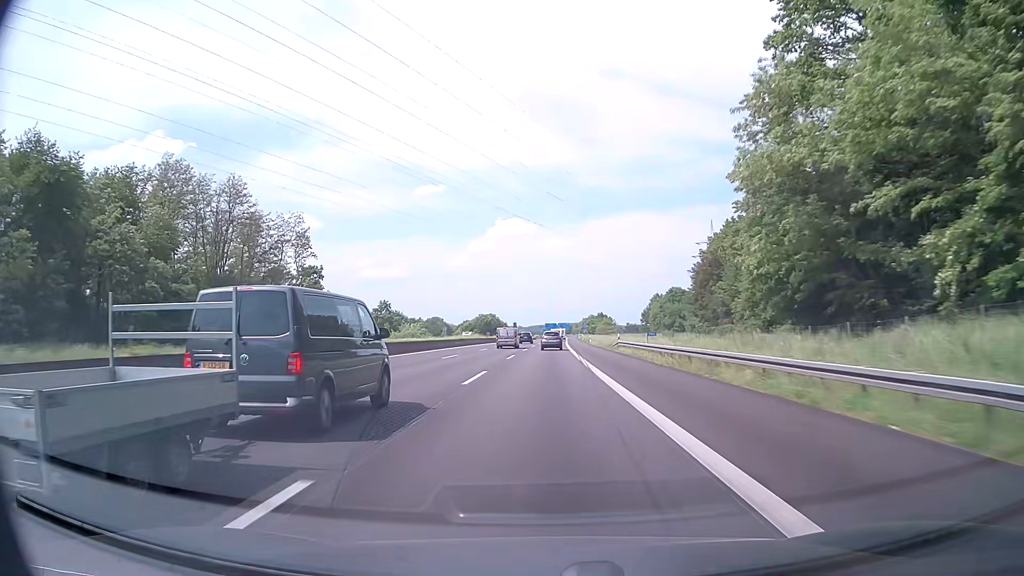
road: motorway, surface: asphalt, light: Day
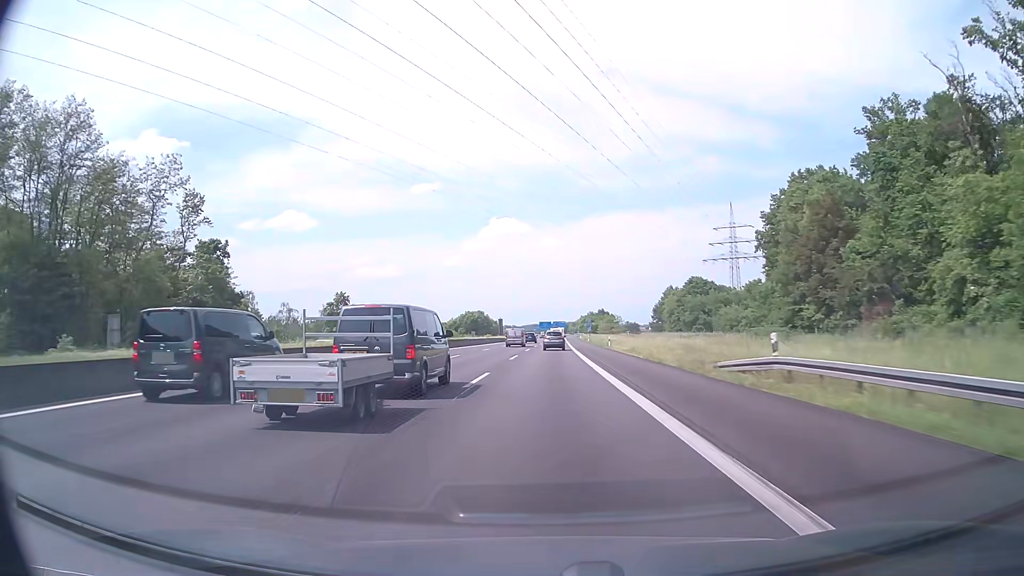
(+0.2, +37.6) m; 0°
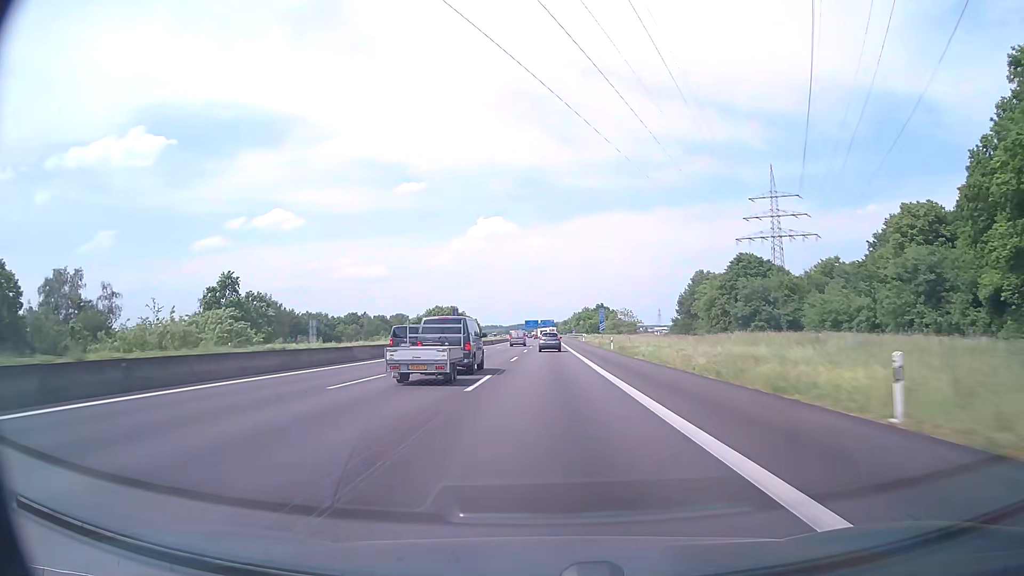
(+0.5, +56.1) m; +1°
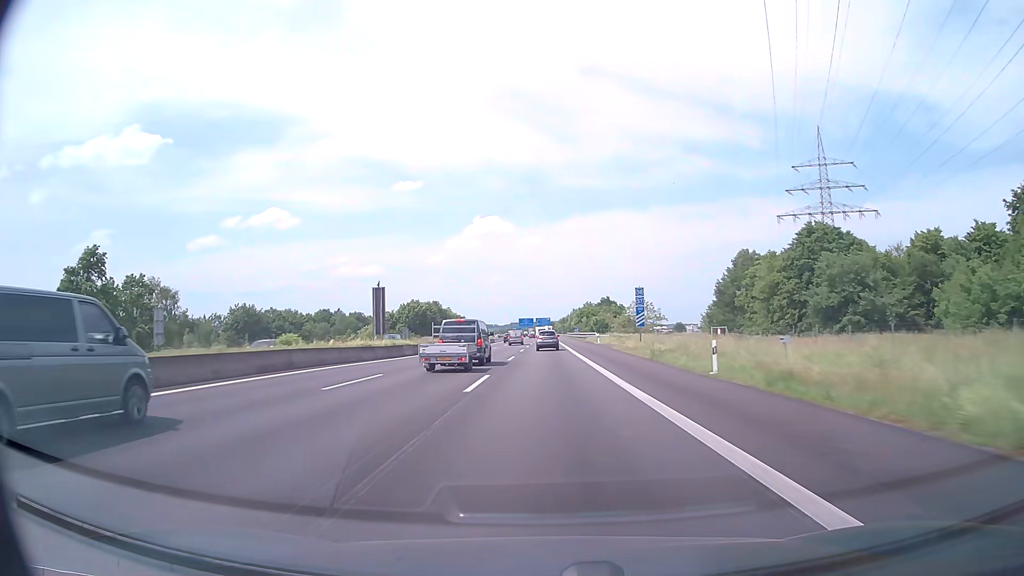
(+0.1, +37.2) m; 0°
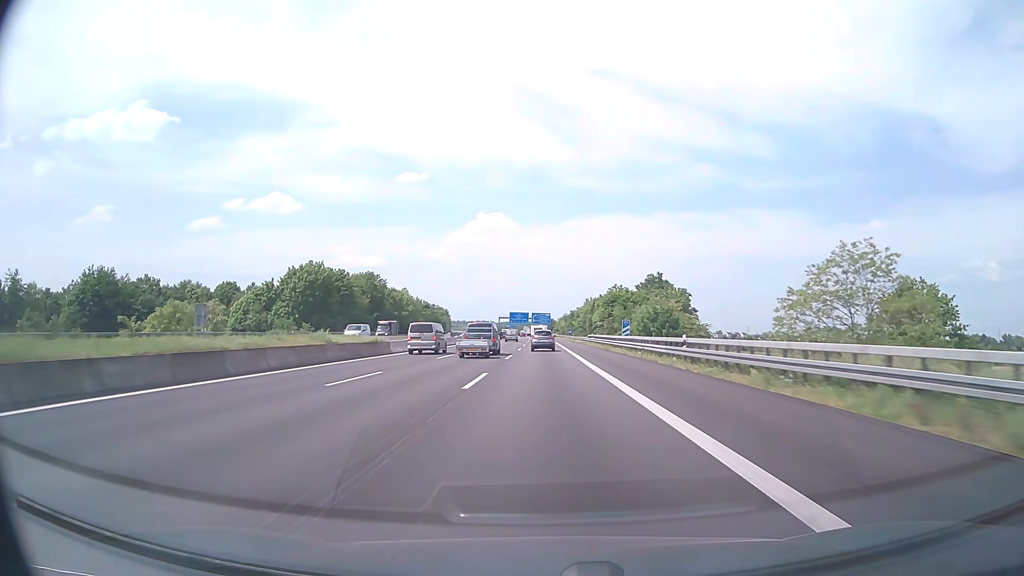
(+0.1, +91.5) m; 0°
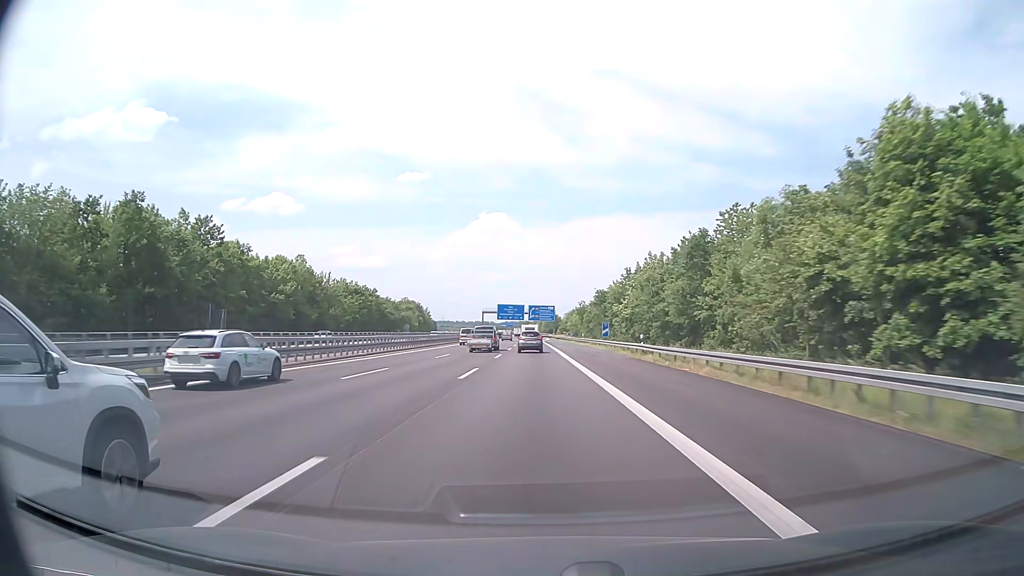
(+0.2, +89.4) m; 0°
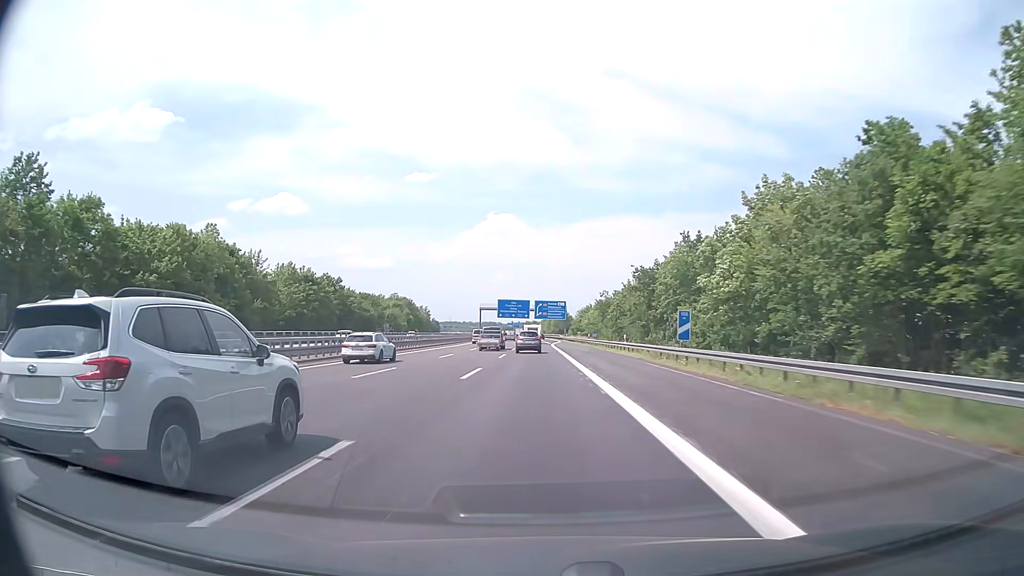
(-0.3, +35.8) m; -1°
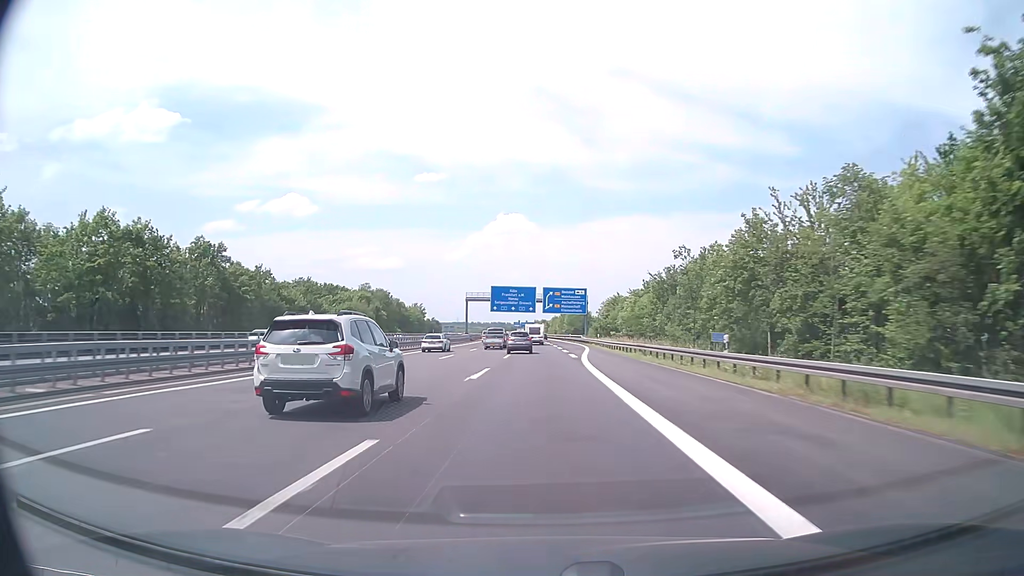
(-0.3, +53.9) m; -1°
(0, +10) (0, +20) (0, +30) (0, +40) (0, +50) (0, +60) (-1, +70) (-1, +80) (-1, +90) (-1, +100) m
